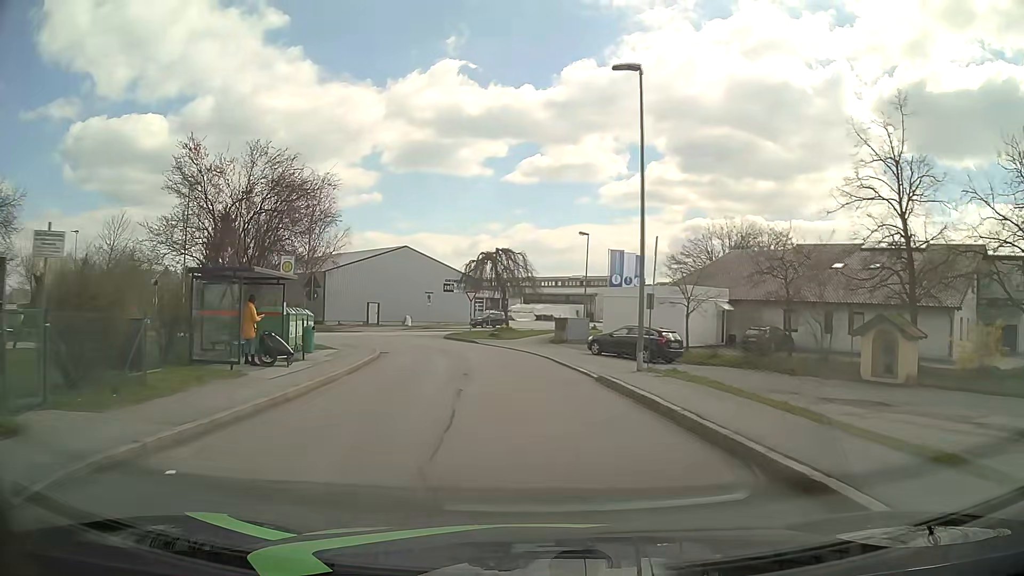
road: residential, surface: asphalt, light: Day
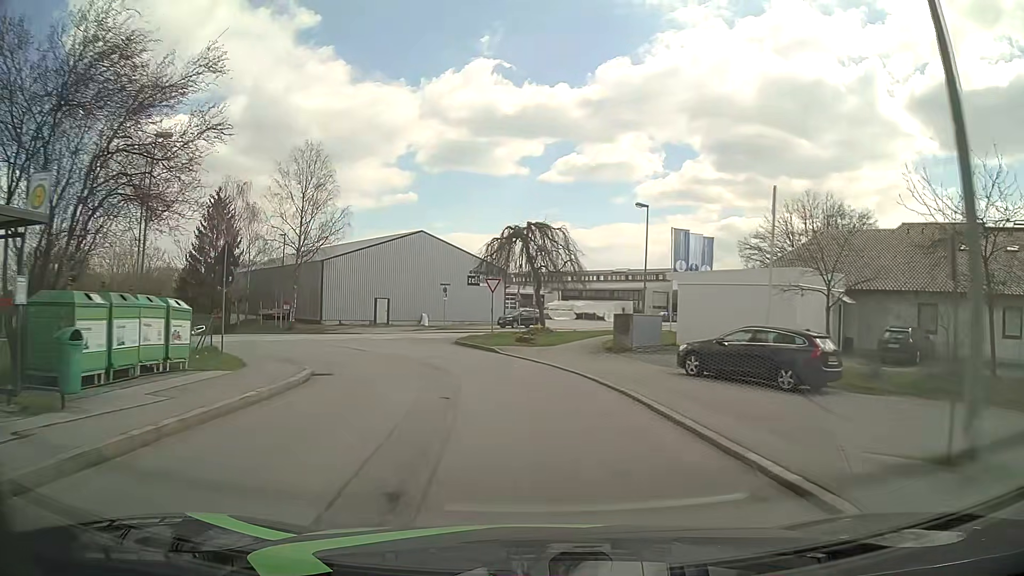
(-0.3, +12.4) m; -3°
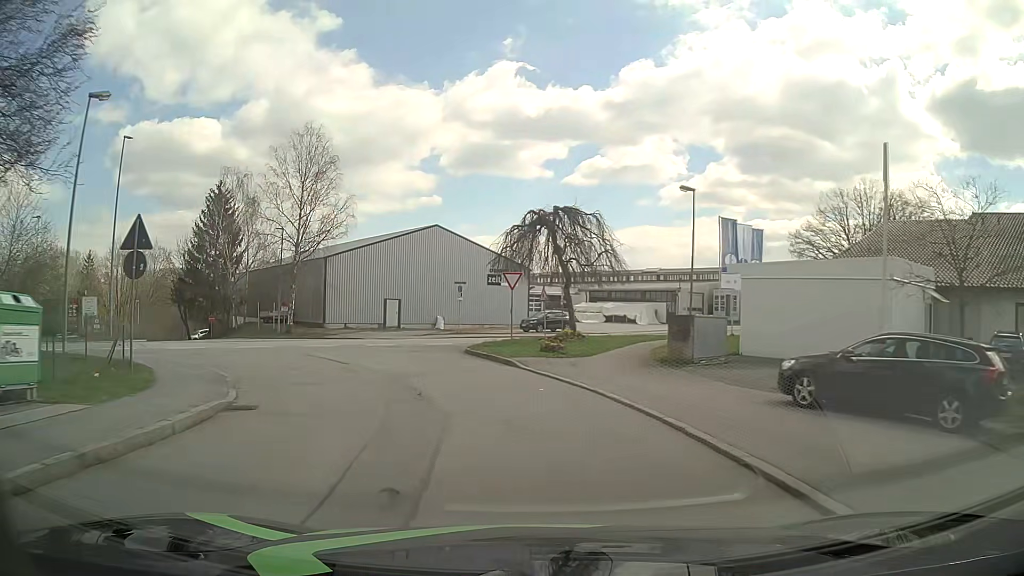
(-0.1, +5.9) m; -2°
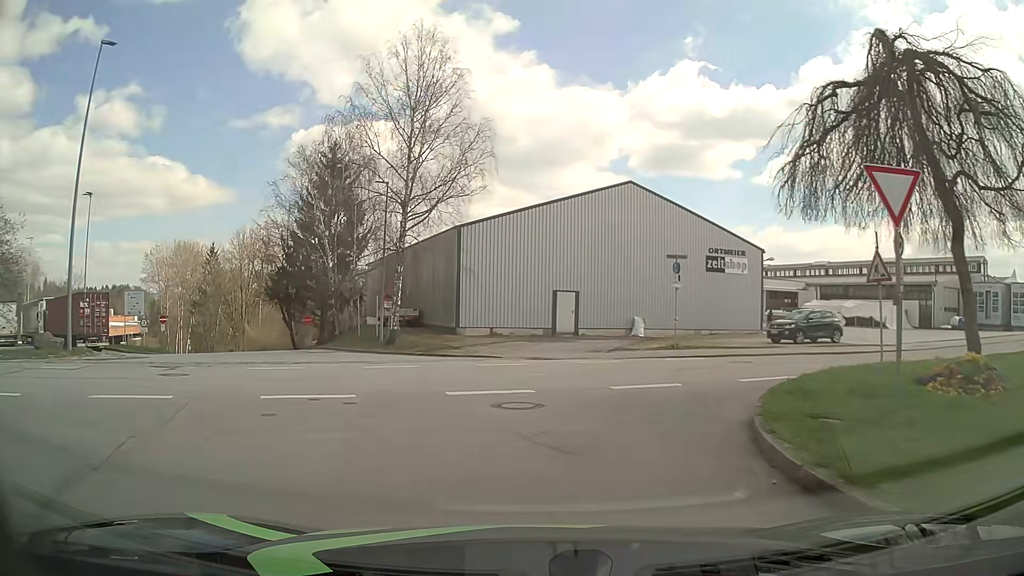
(-2.4, +18.4) m; -16°
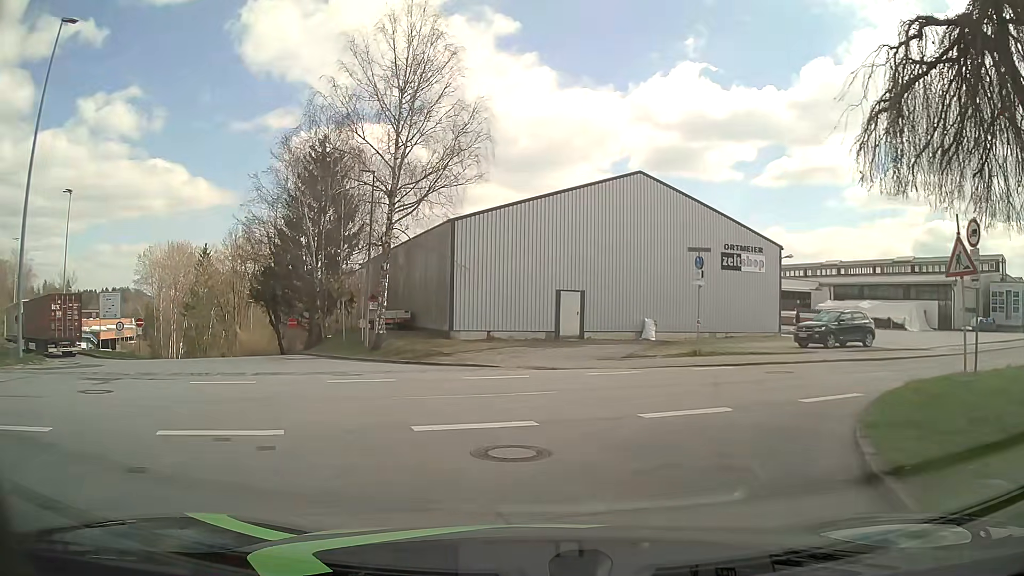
(0.0, +3.0) m; 0°
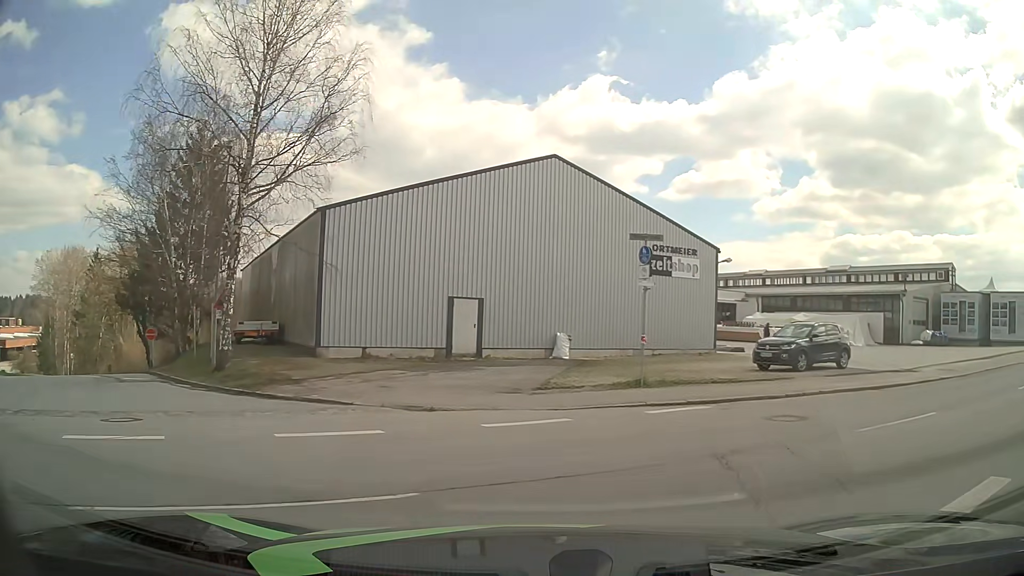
(+0.2, +6.1) m; +7°
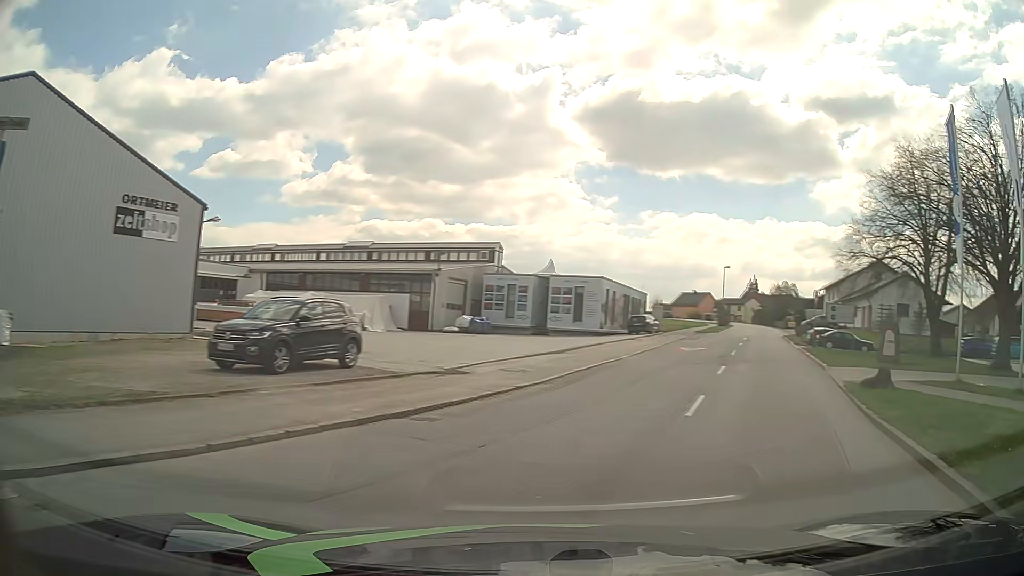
(+2.8, +7.7) m; +43°
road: tertiary
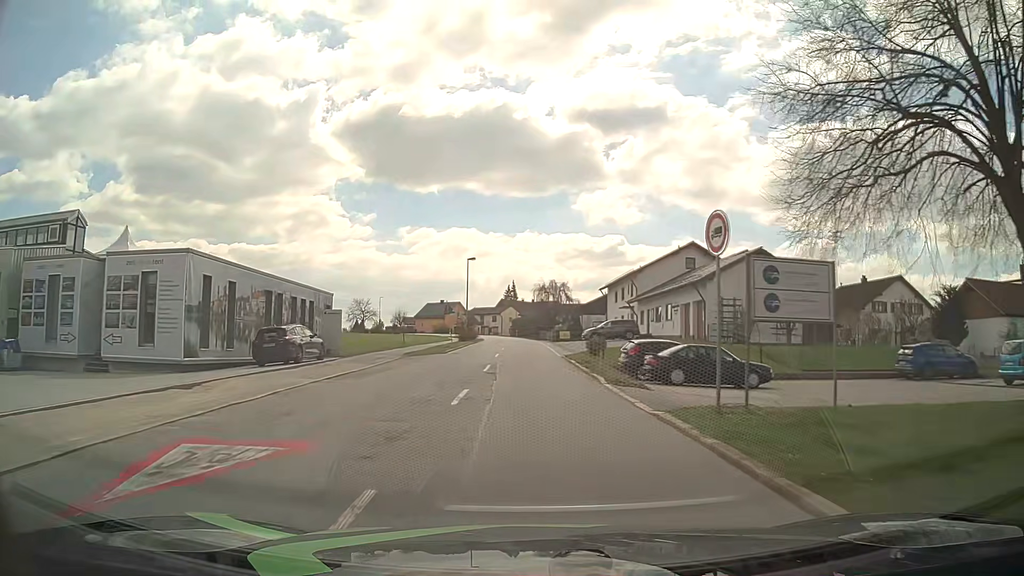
(+7.7, +25.0) m; +20°
(0, +10) (0, +20) (-1, +30) (-1, +40) (-1, +50) (-1, +60) (-2, +70) (-2, +80) (-3, +90) (-5, +100) m
